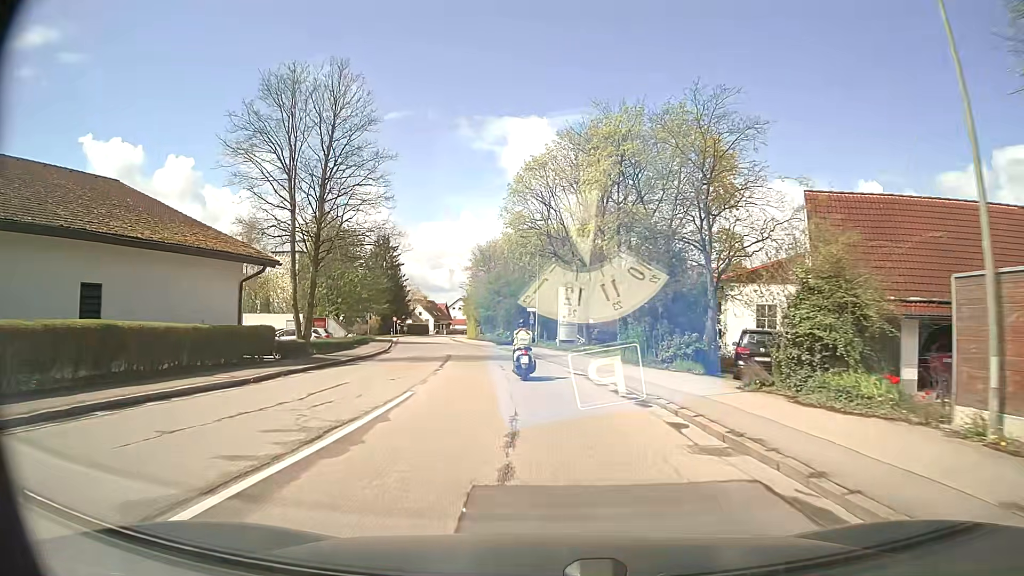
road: secondary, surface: asphalt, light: Day
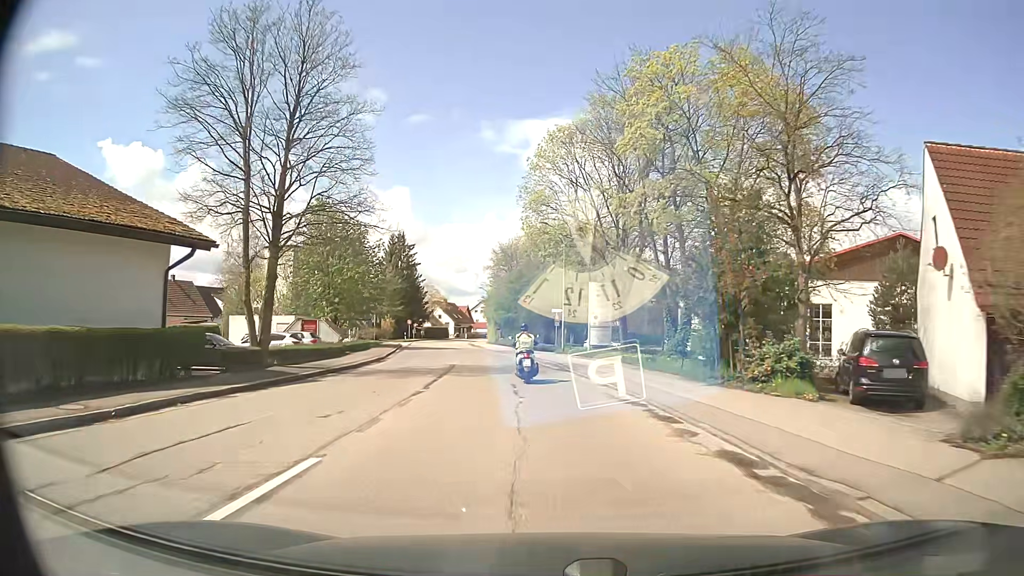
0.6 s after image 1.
(-0.1, +7.4) m; -2°
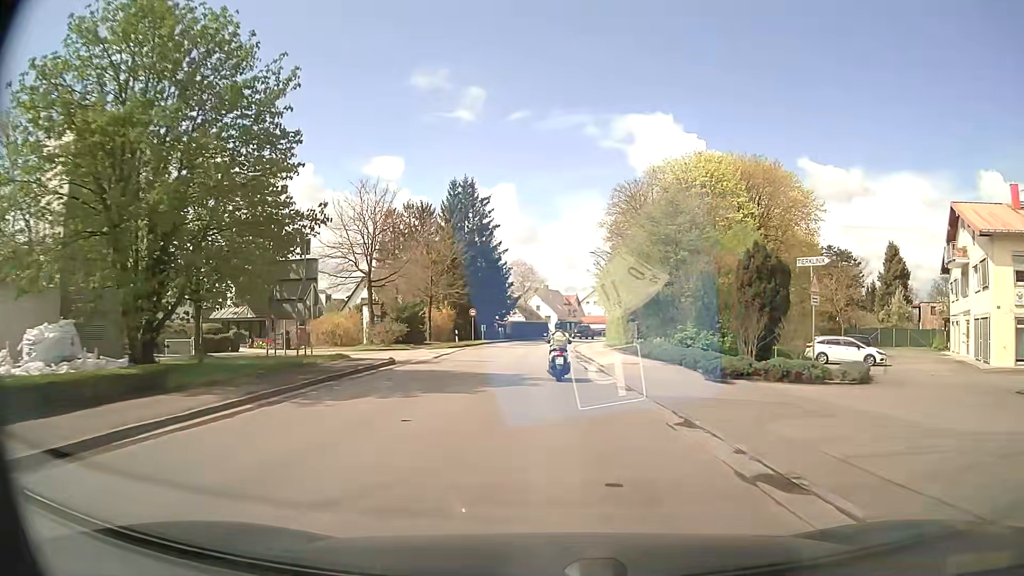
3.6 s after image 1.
(-3.8, +39.3) m; -10°
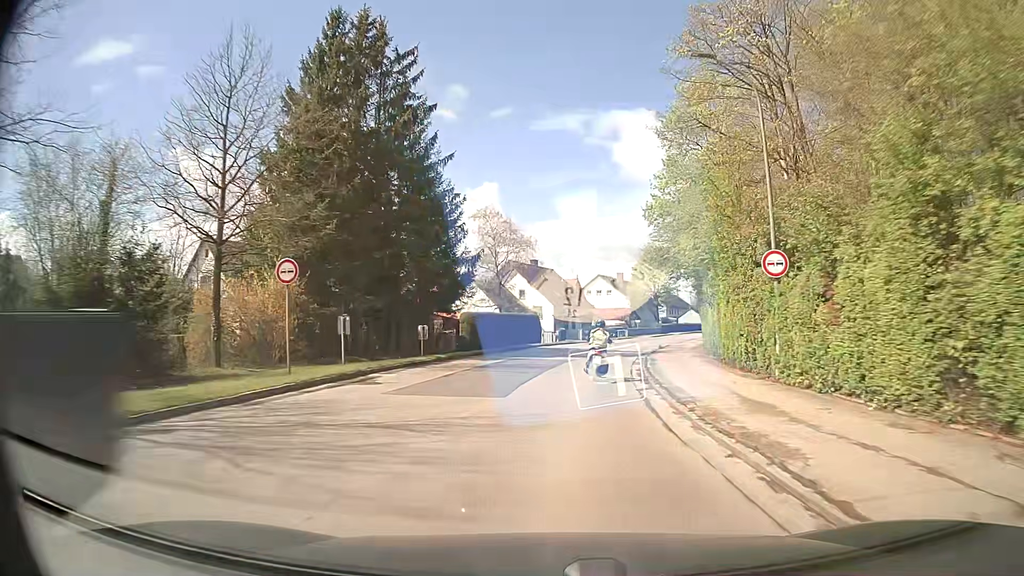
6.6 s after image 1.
(-0.3, +41.2) m; +1°
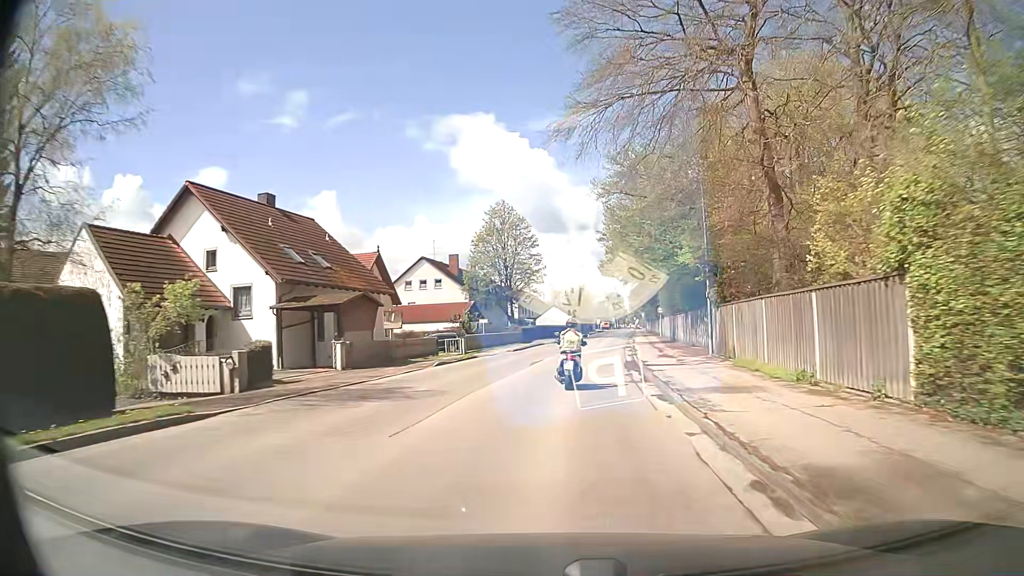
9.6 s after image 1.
(+4.4, +41.4) m; +13°
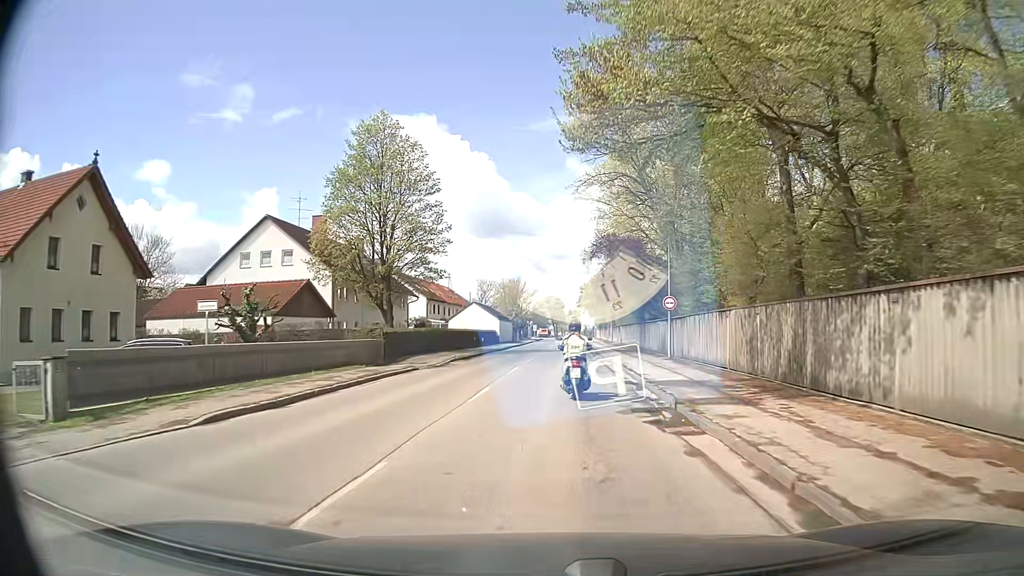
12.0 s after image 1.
(+2.0, +32.7) m; +5°
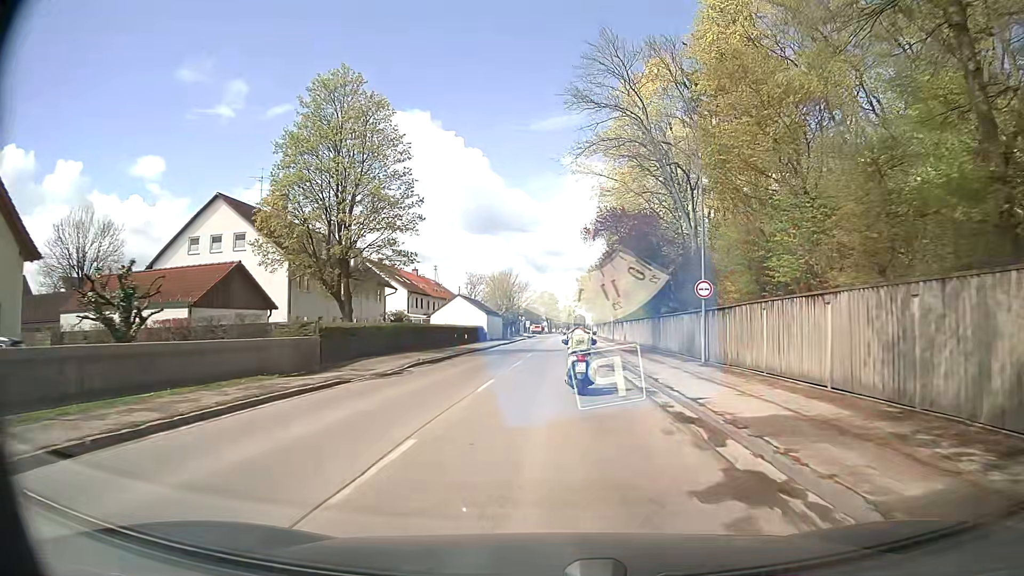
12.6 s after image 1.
(+0.1, +8.1) m; 0°
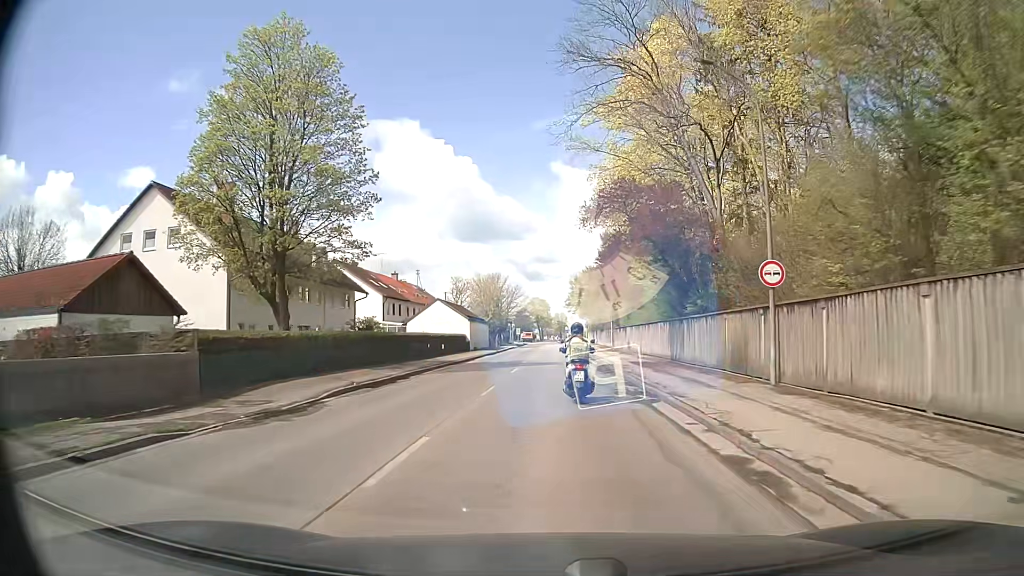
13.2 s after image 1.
(+0.1, +8.1) m; +1°
(0, +10) (0, +20) (0, +30) (0, +40) (0, +50) (+1, +60) (+1, +70) (+1, +80) (+1, +90) (+1, +100) m
